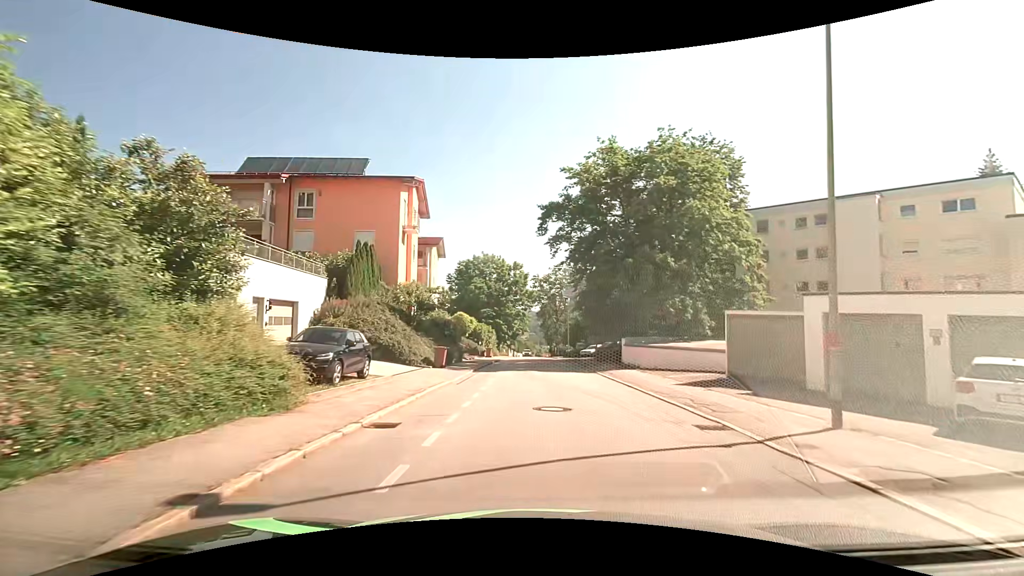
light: Day
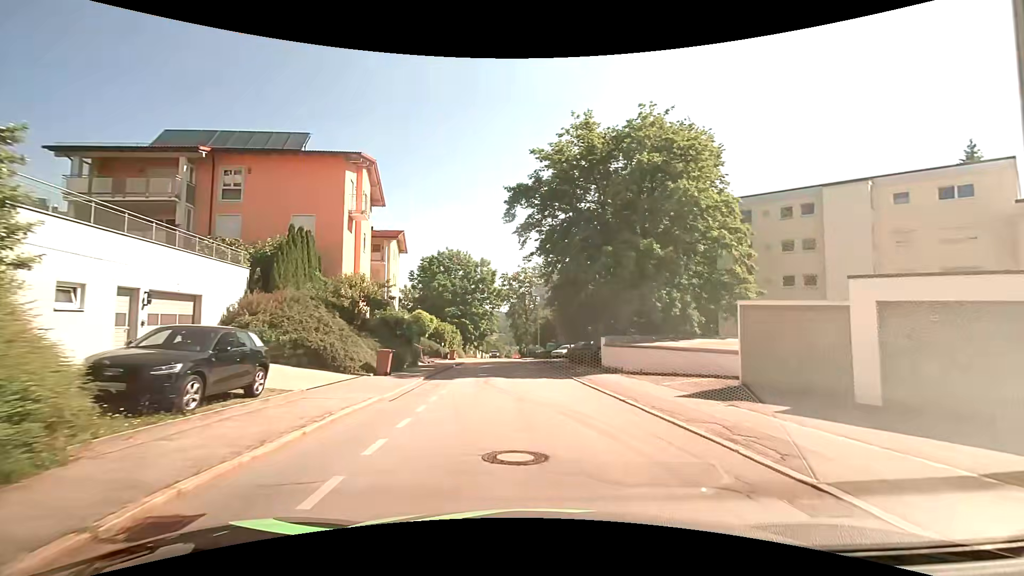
(+0.2, +4.3) m; +4°
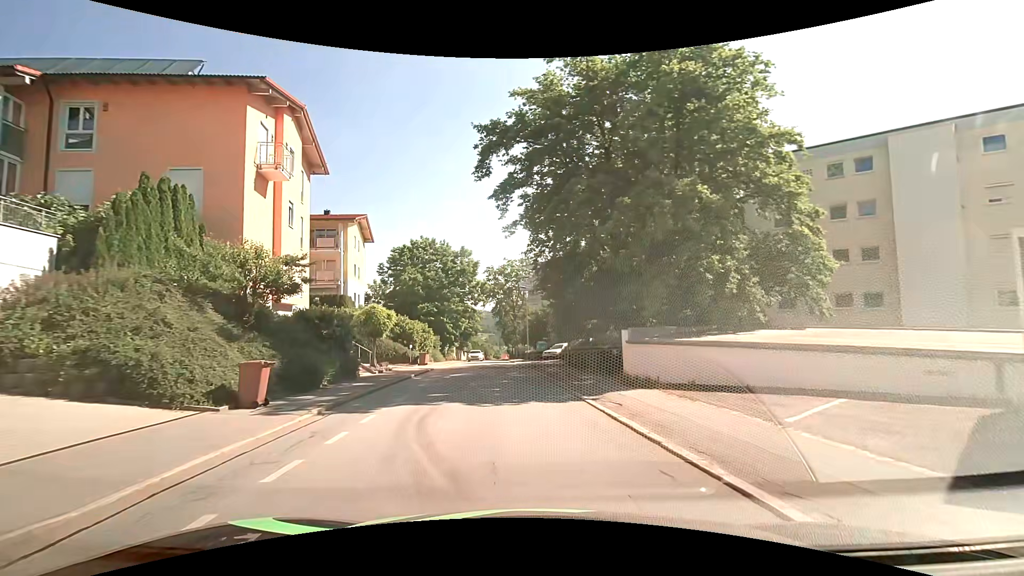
(+0.1, +8.8) m; +2°
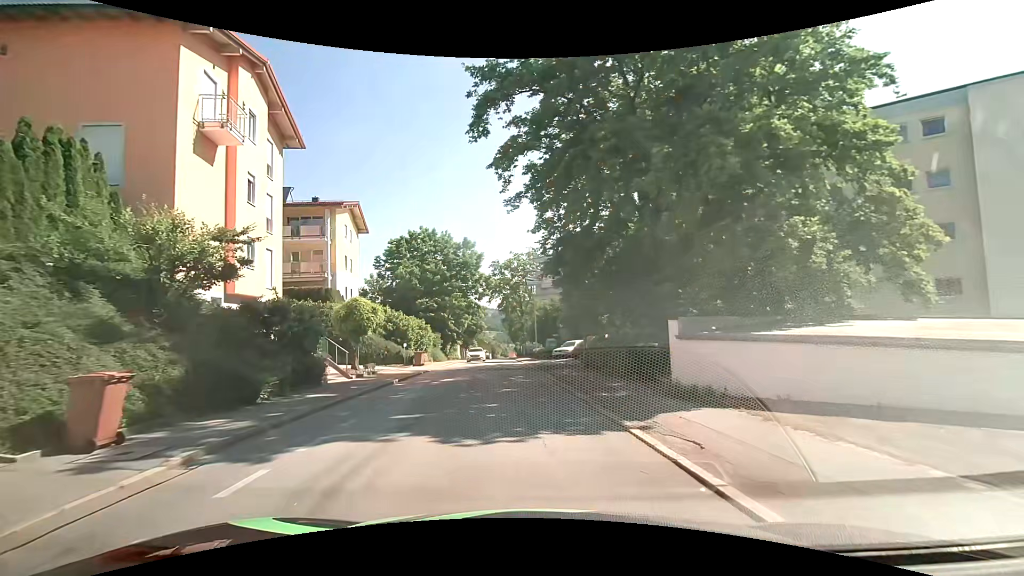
(-0.1, +4.6) m; -1°
